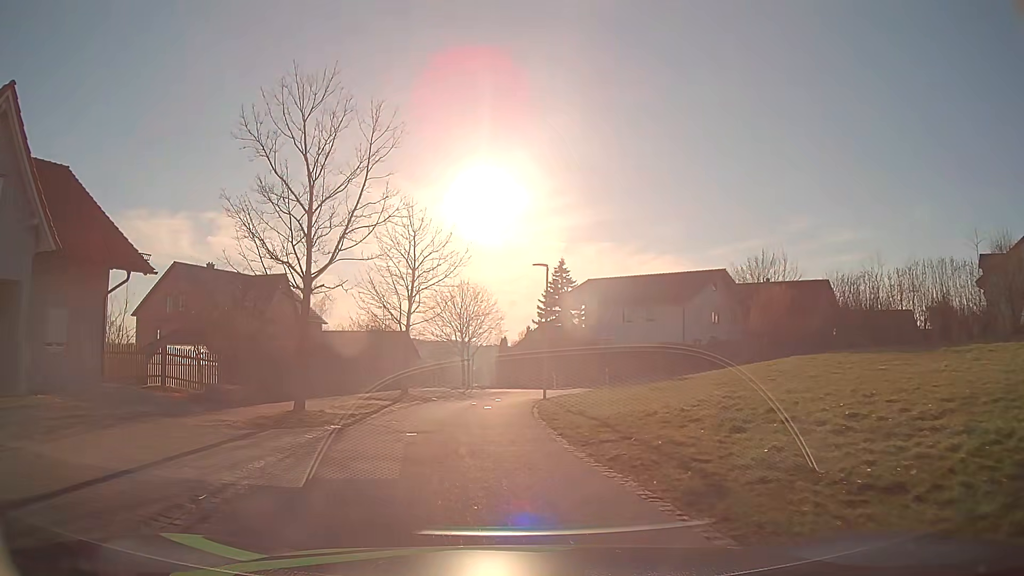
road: residential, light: Day
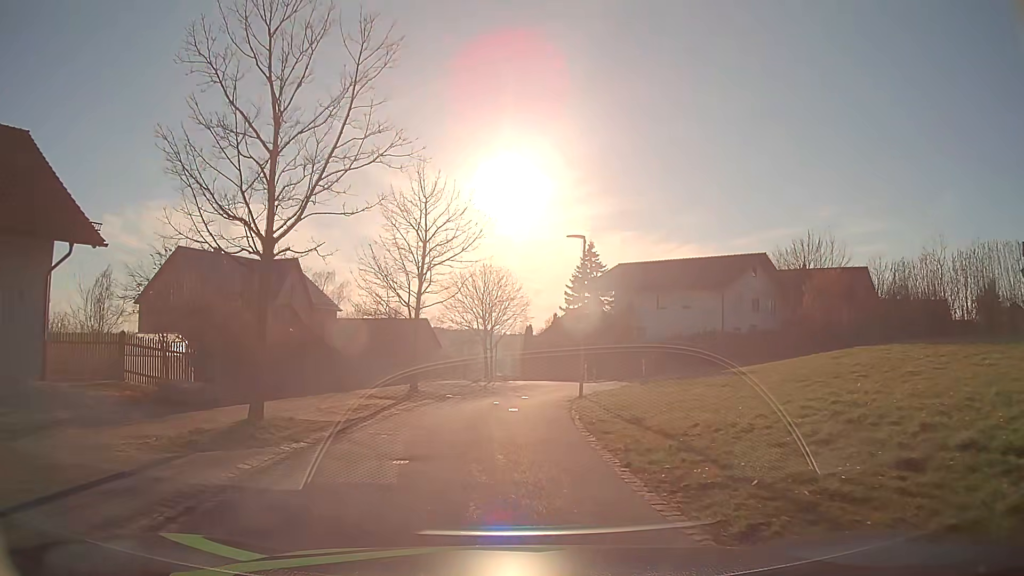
(-0.1, +4.3) m; -3°
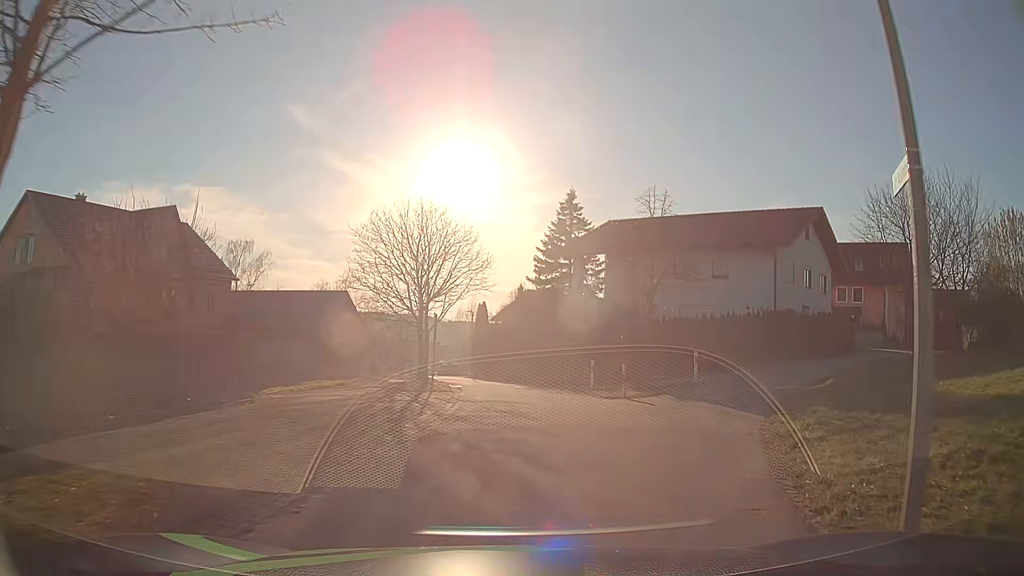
(0.0, +18.5) m; +4°
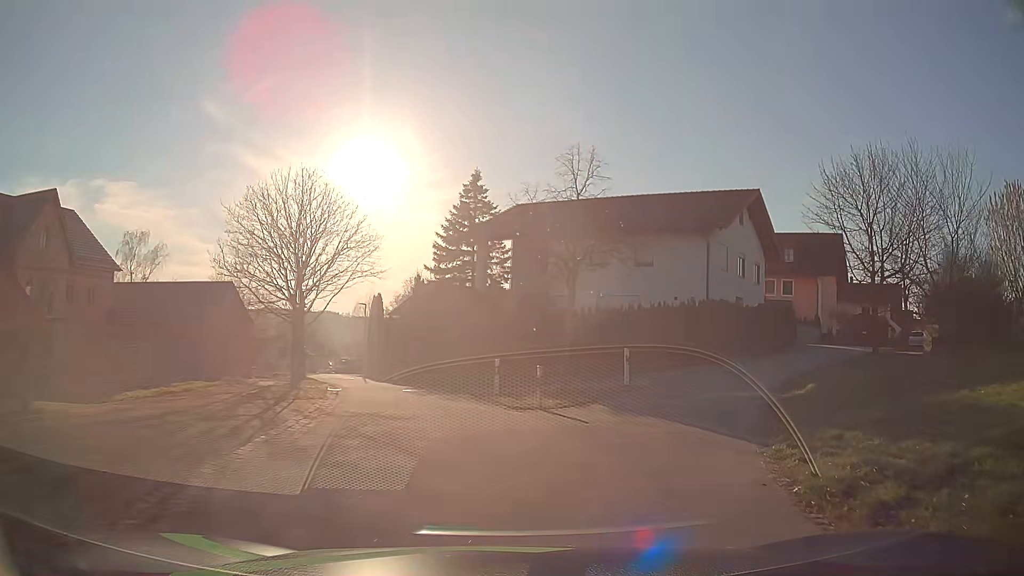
(+0.4, +4.6) m; +10°
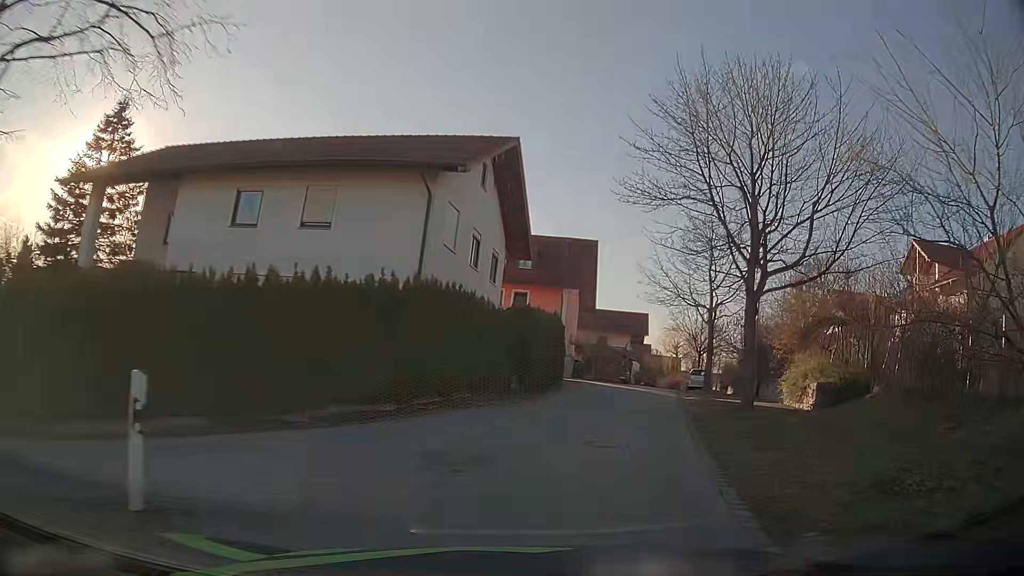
(+3.1, +14.0) m; +25°
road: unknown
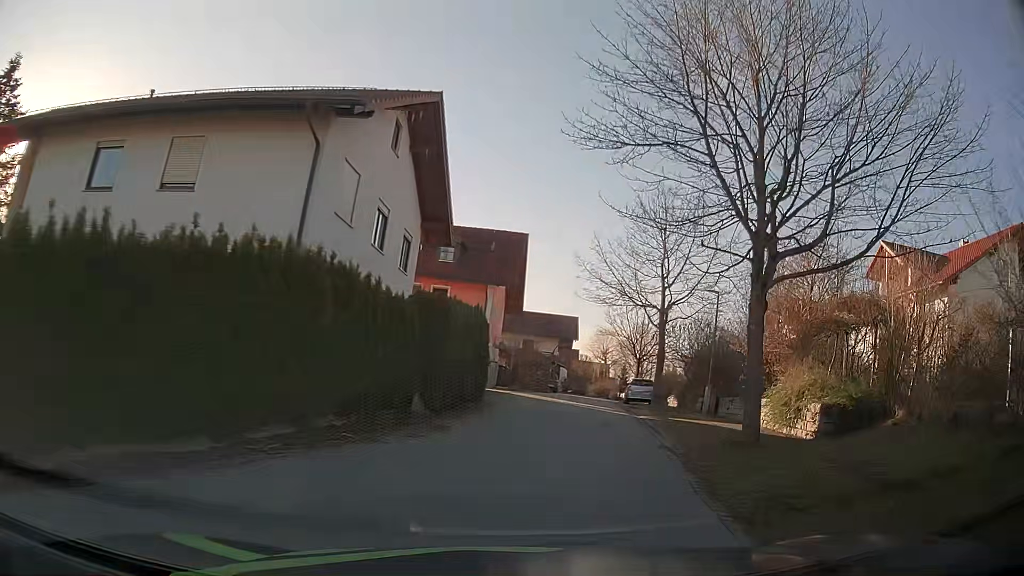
(+0.3, +4.9) m; +7°
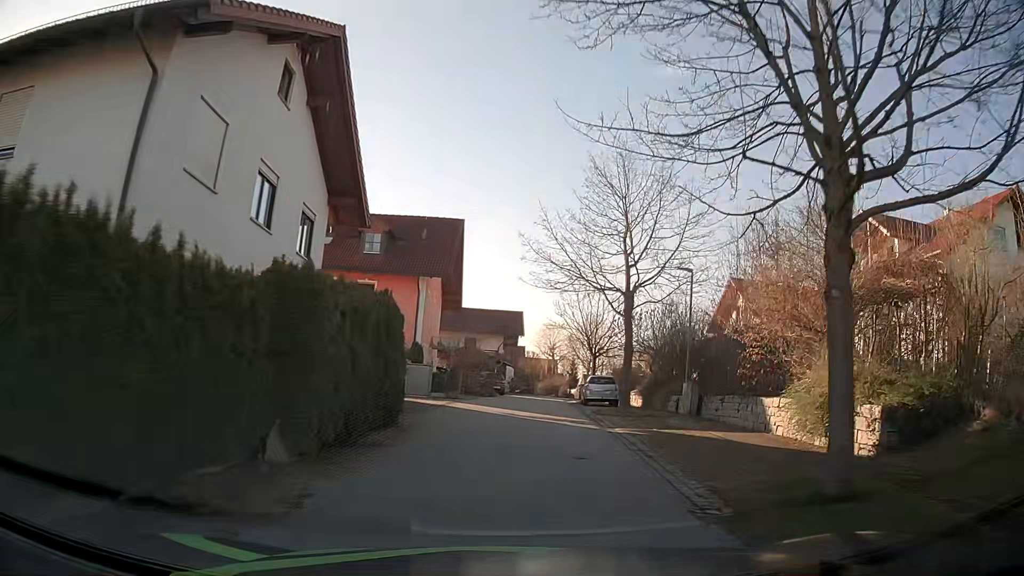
(+0.3, +4.8) m; +6°
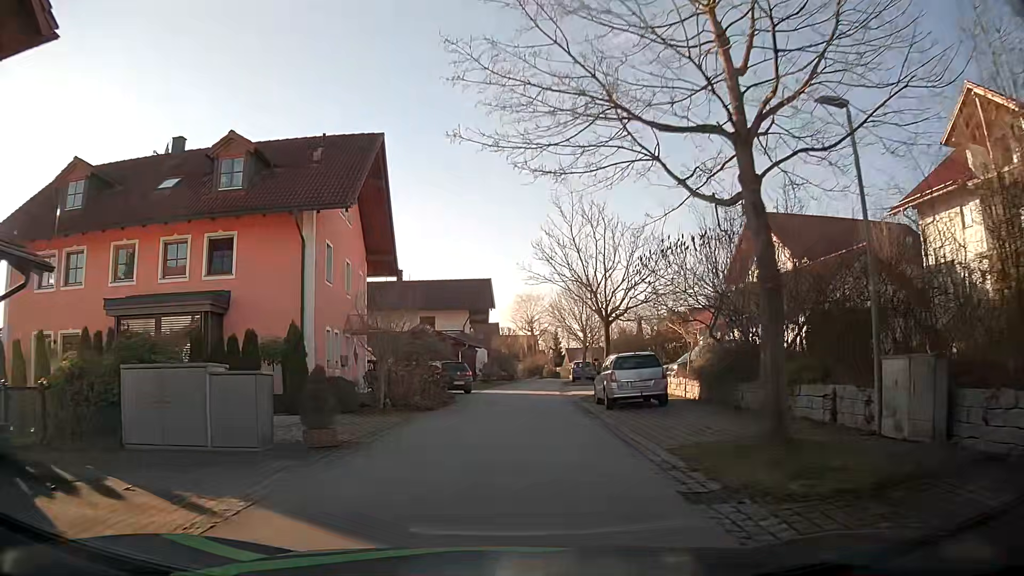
(+0.3, +14.7) m; +2°
(0, +10) (0, +20) (0, +30) (+1, +40) (+1, +50) (+3, +60) (+4, +70) (+5, +80) (+7, +90) (+8, +99) m
